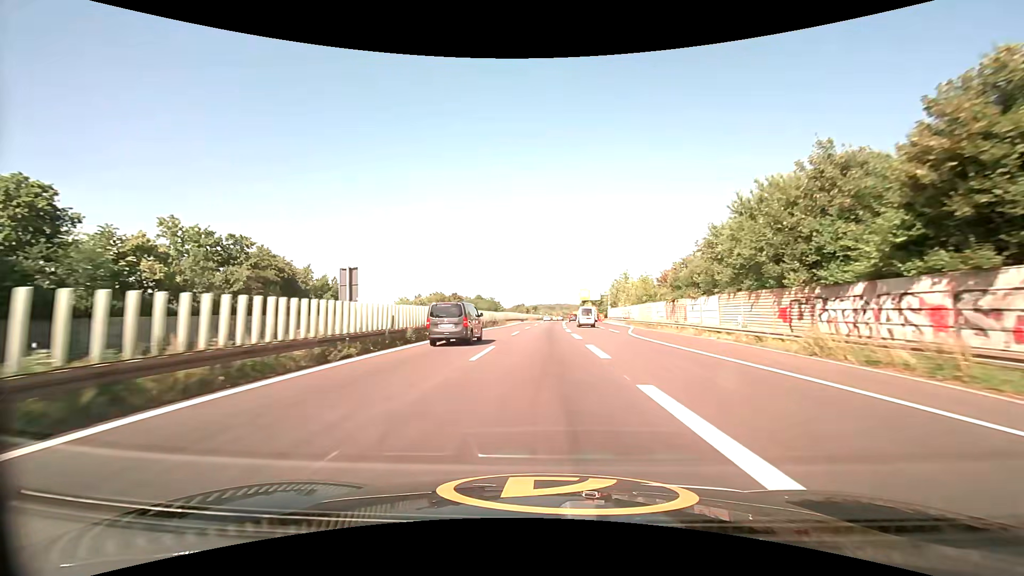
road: trunk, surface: asphalt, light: Day
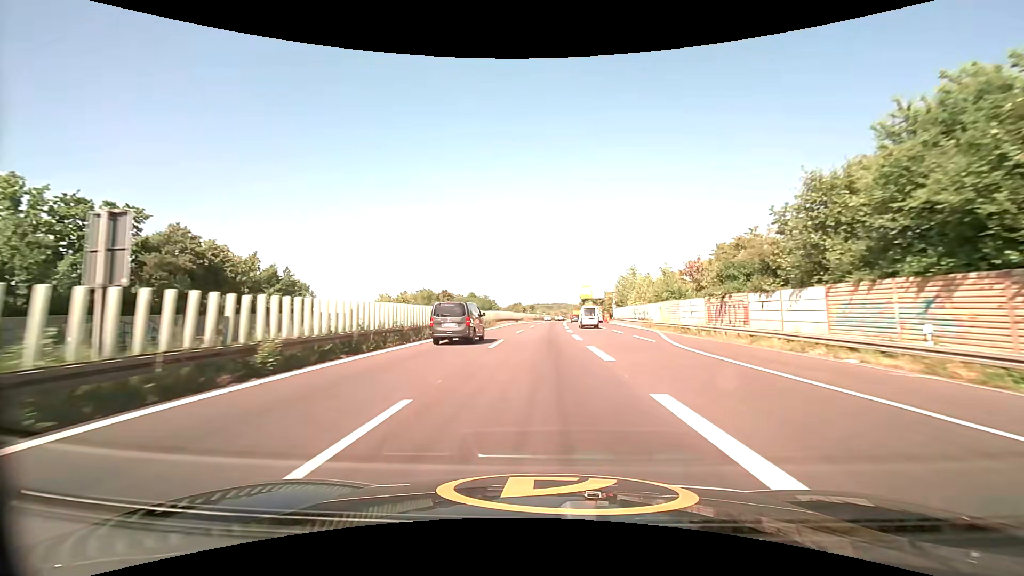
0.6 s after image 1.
(0.0, +13.0) m; 0°
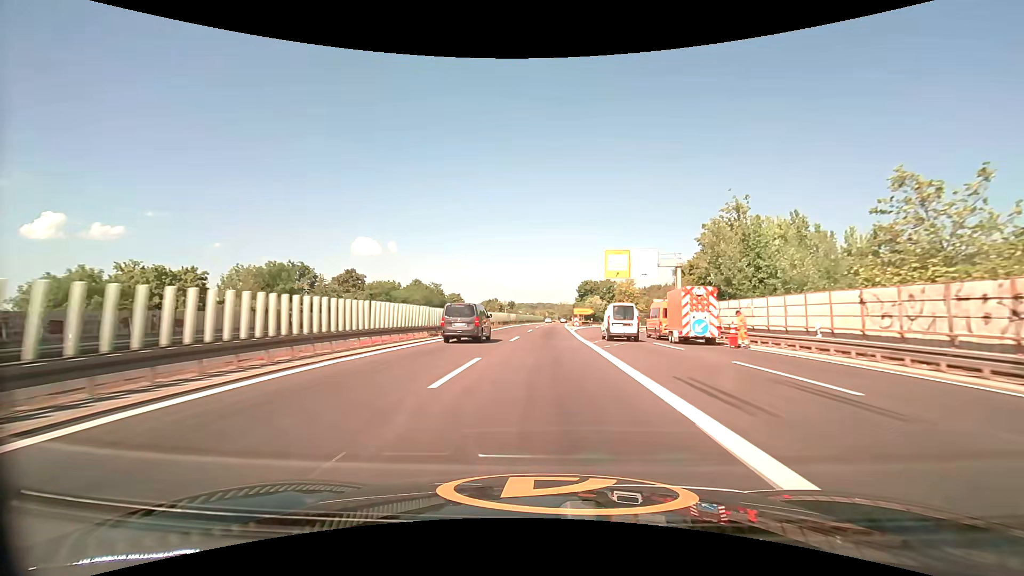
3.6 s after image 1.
(+1.0, +64.9) m; +2°
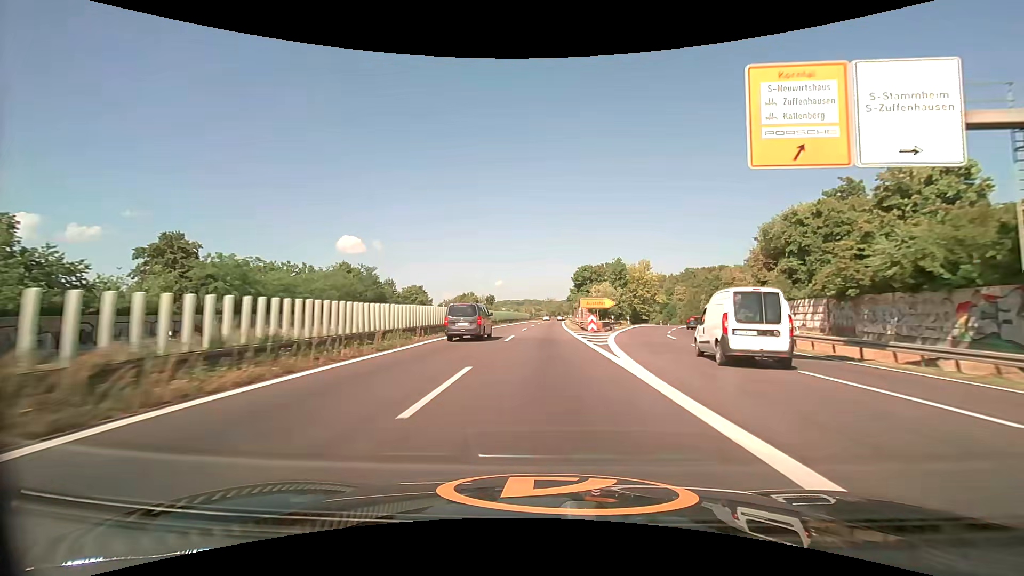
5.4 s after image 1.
(+0.4, +38.6) m; +1°
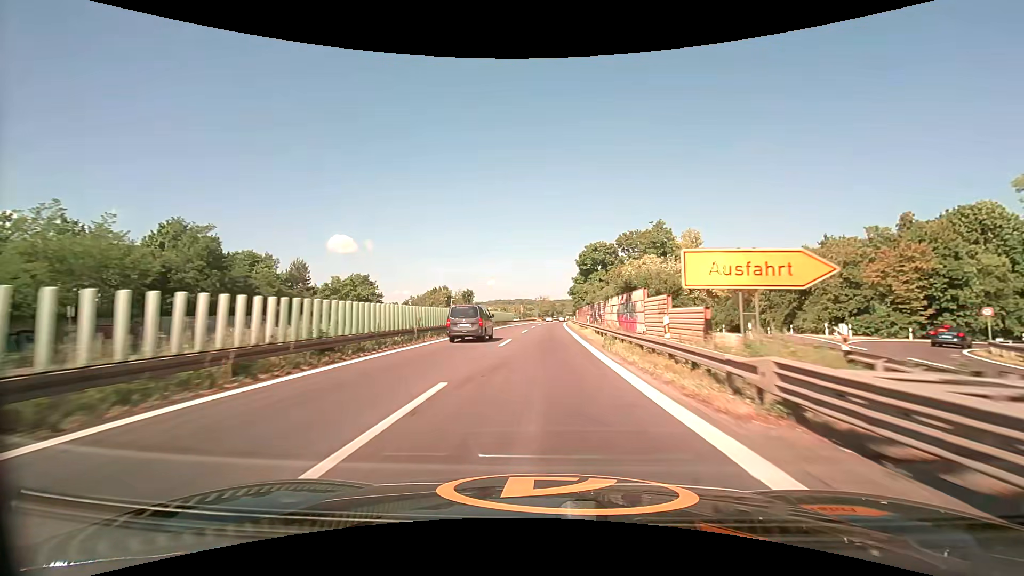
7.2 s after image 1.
(+0.2, +38.7) m; +1°
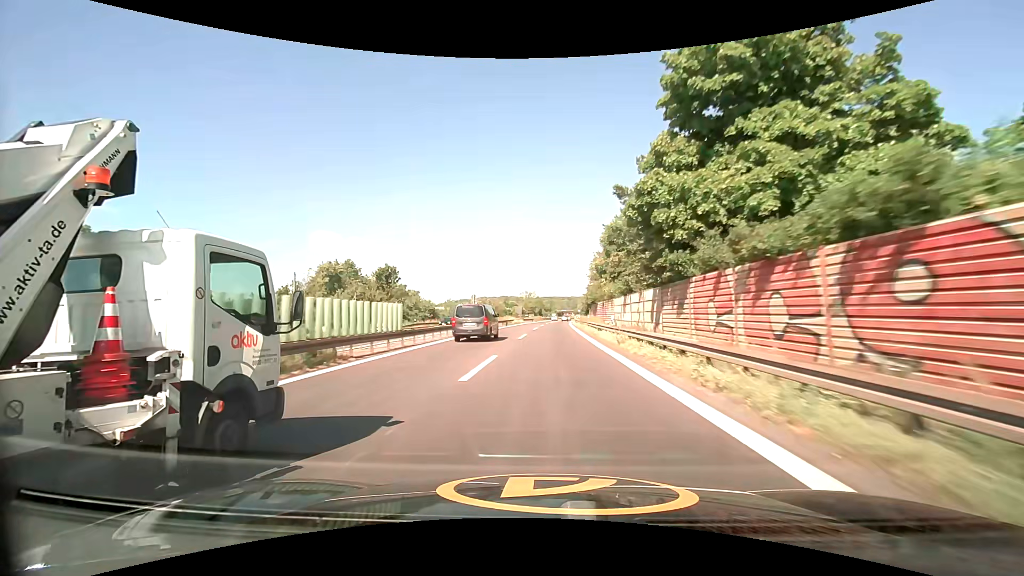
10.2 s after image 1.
(+0.9, +66.0) m; +2°
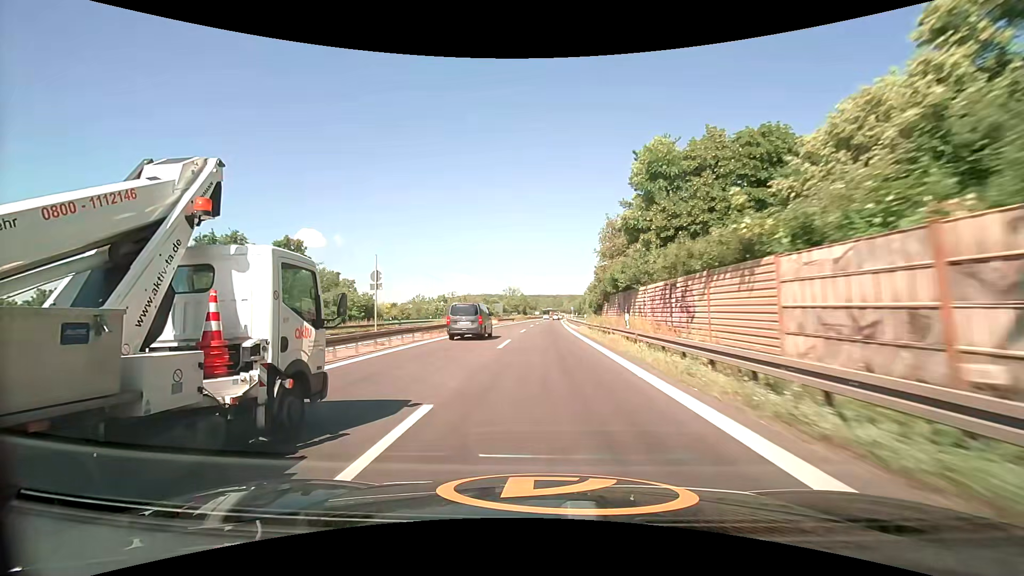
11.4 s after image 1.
(+0.2, +26.7) m; +1°
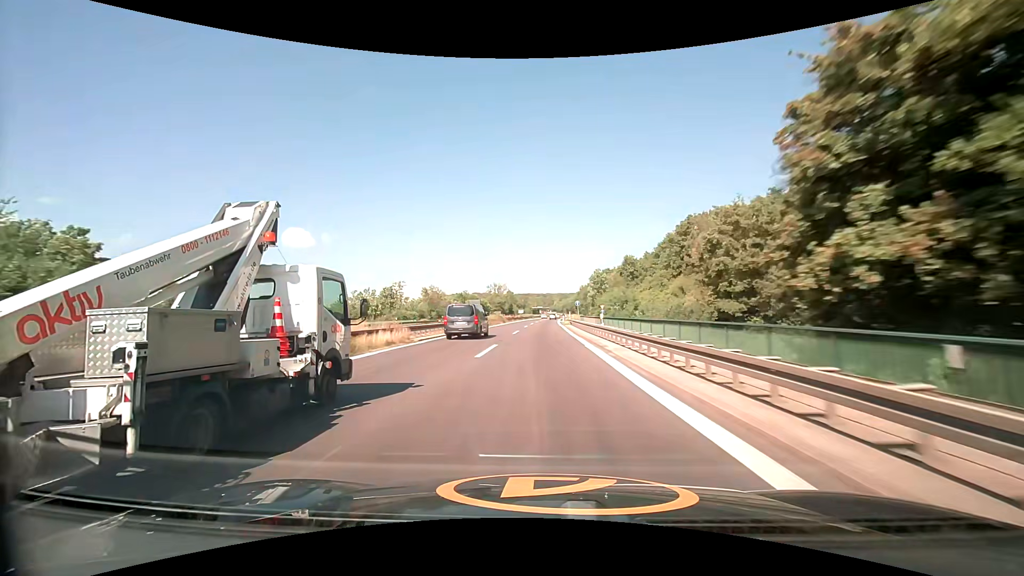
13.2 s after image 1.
(+0.7, +40.0) m; +2°
(0, +10) (0, +20) (0, +30) (0, +40) (0, +50) (0, +60) (+1, +70) (+1, +80) (+1, +90) (+1, +100) m
